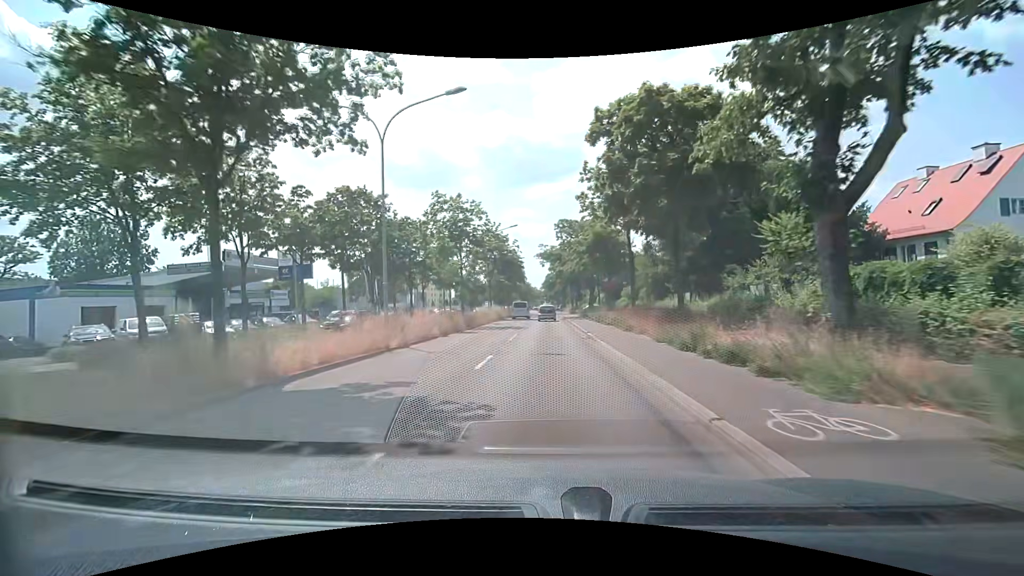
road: primary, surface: asphalt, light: Day
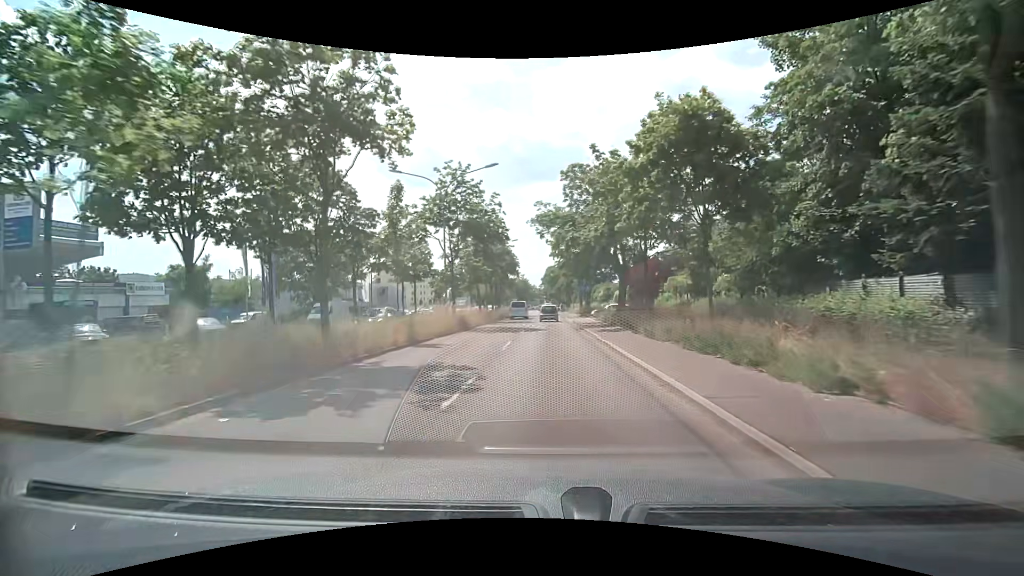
(0.0, +22.4) m; 0°
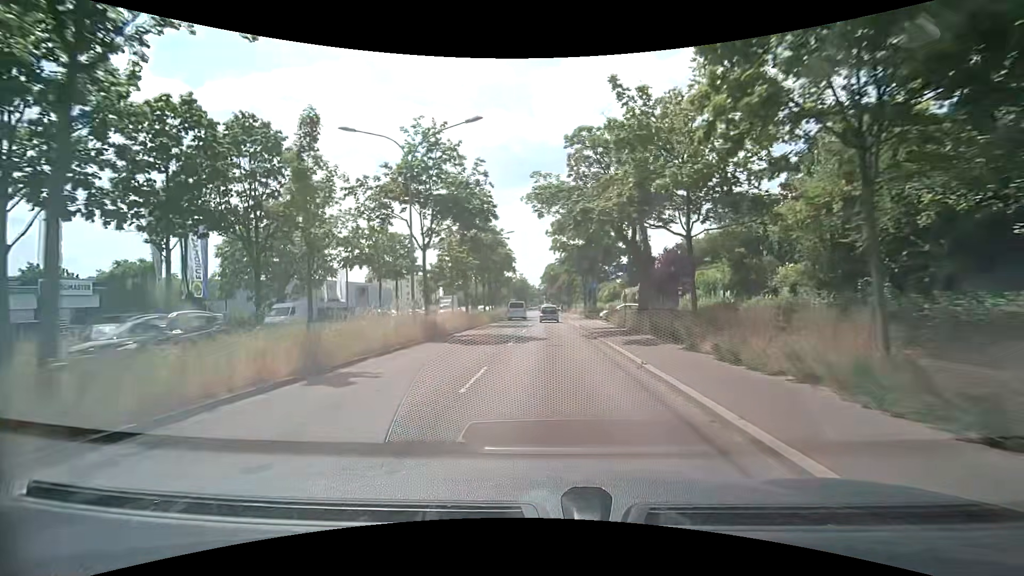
(0.0, +7.5) m; 0°
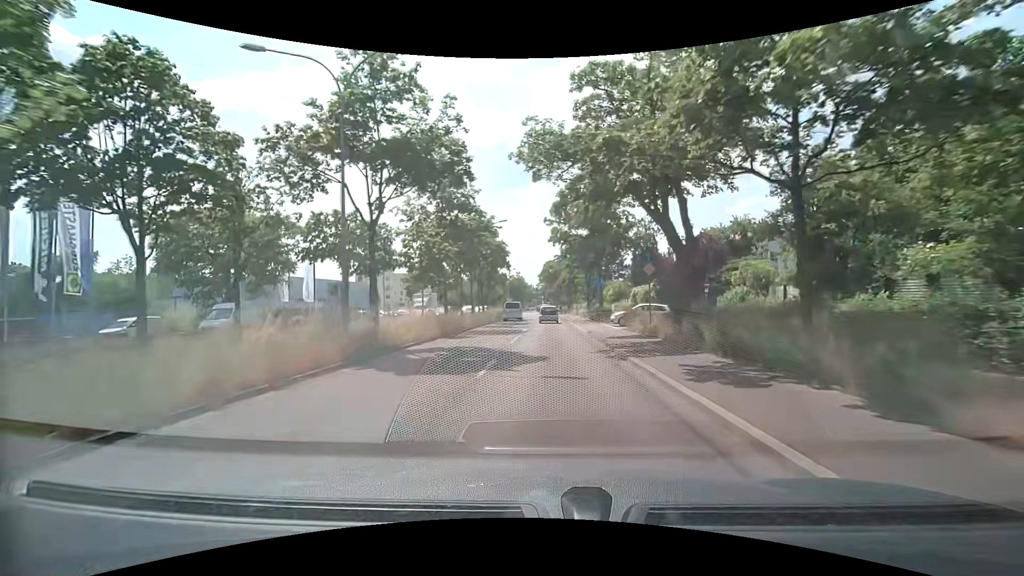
(0.0, +7.5) m; 0°
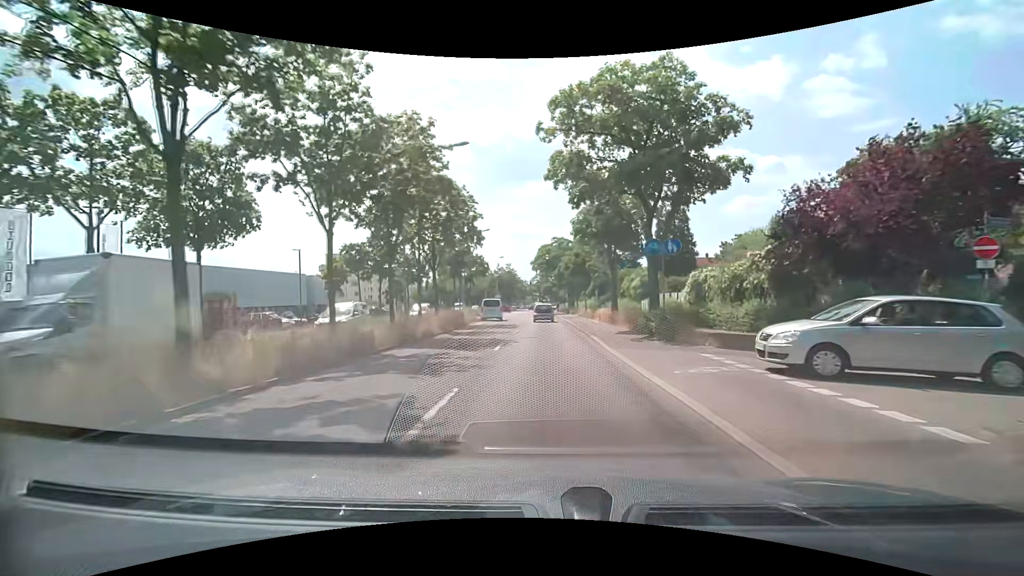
(+0.1, +22.7) m; 0°
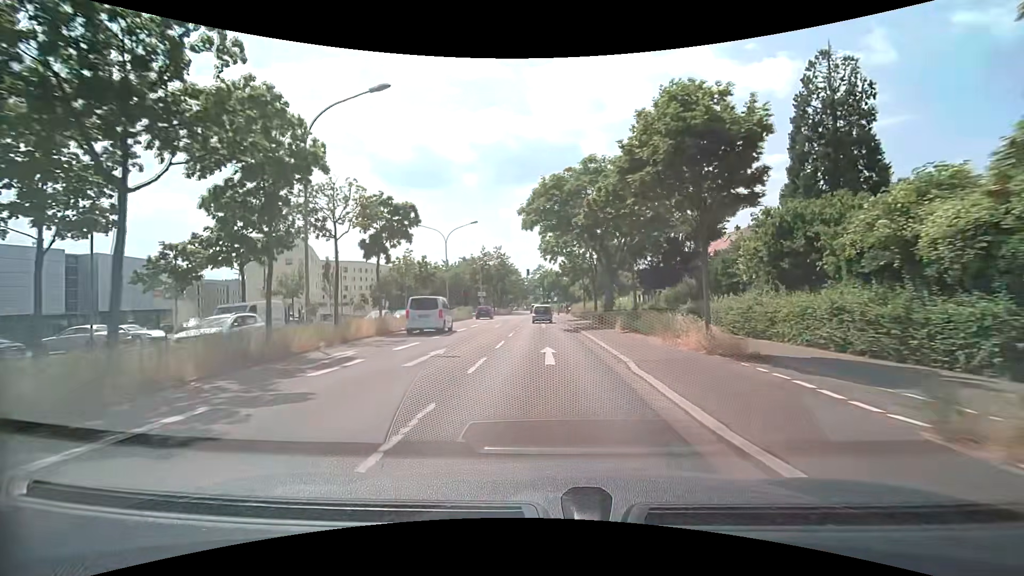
(+0.2, +37.6) m; 0°
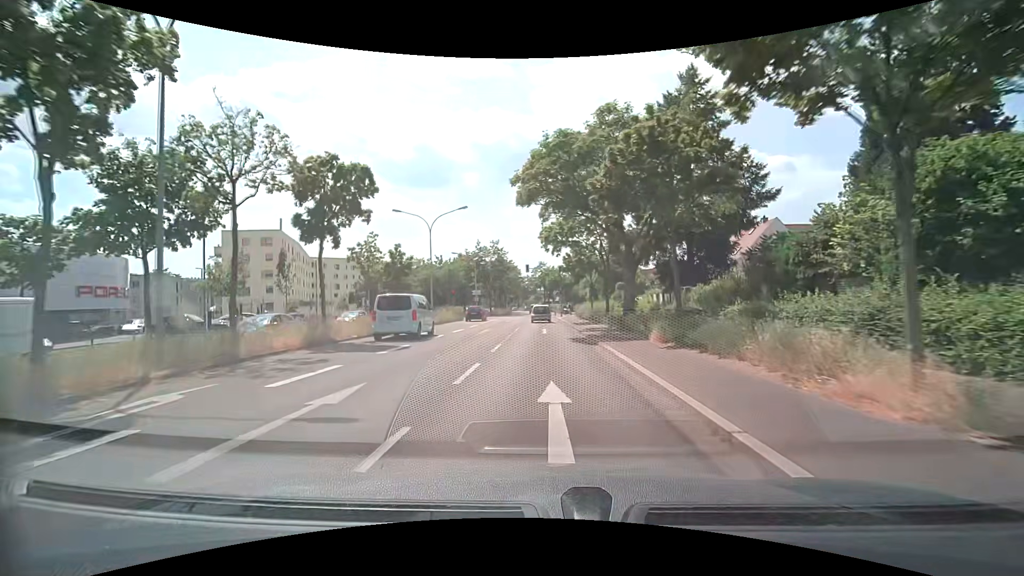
(0.0, +7.5) m; 0°
